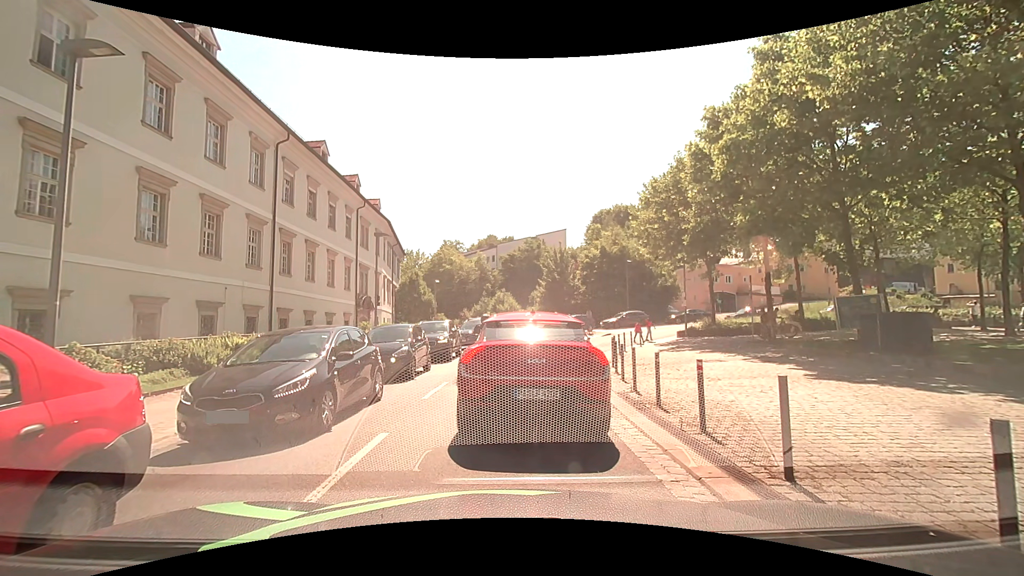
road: tertiary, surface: asphalt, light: Day
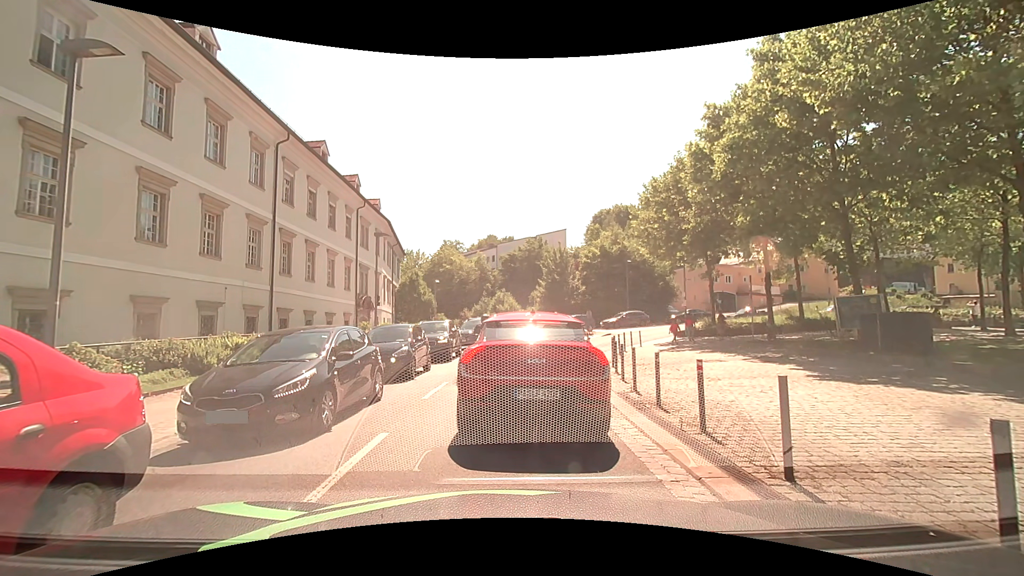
(0.0, 0.0) m; 0°
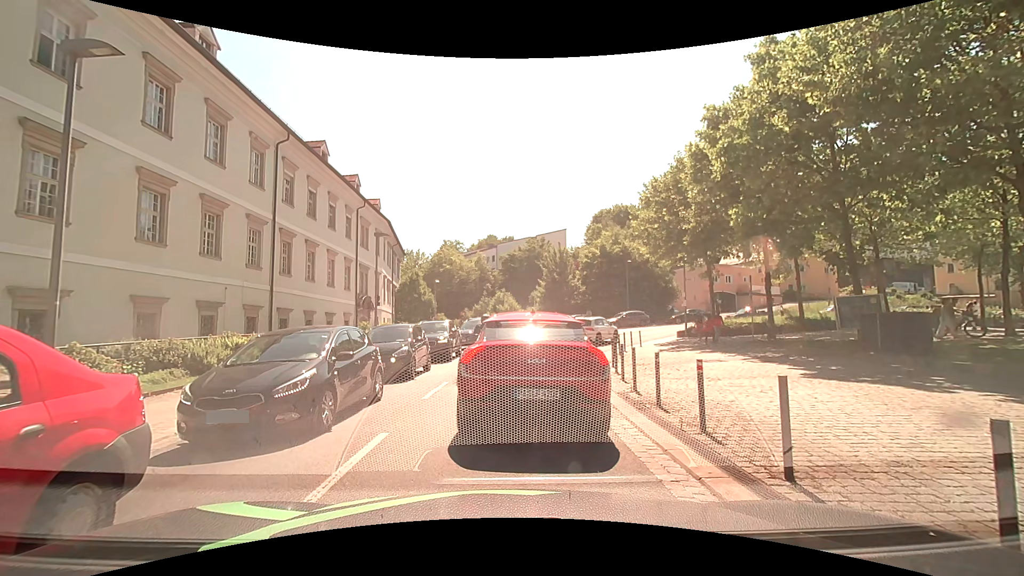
(0.0, 0.0) m; 0°
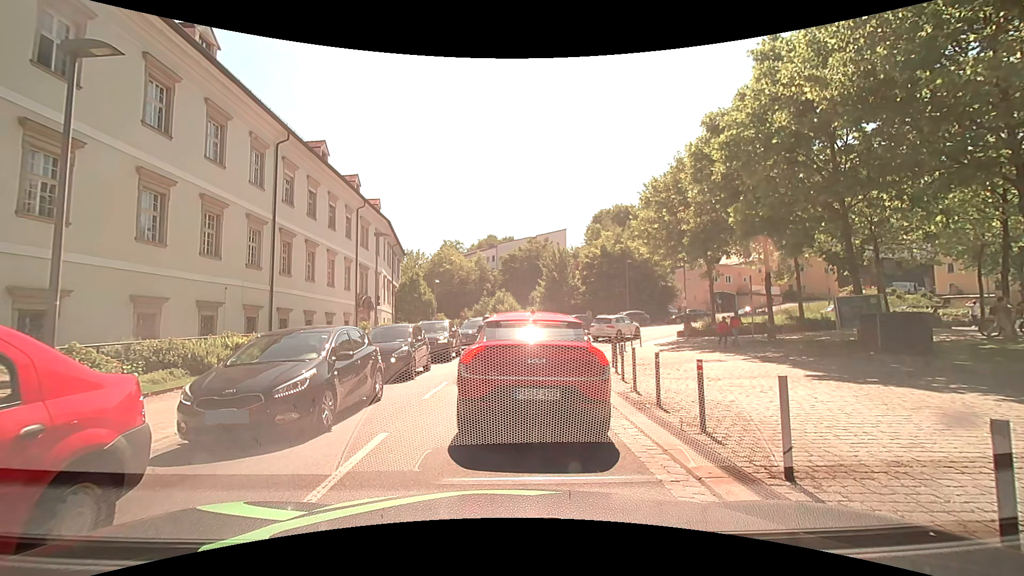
(0.0, 0.0) m; 0°
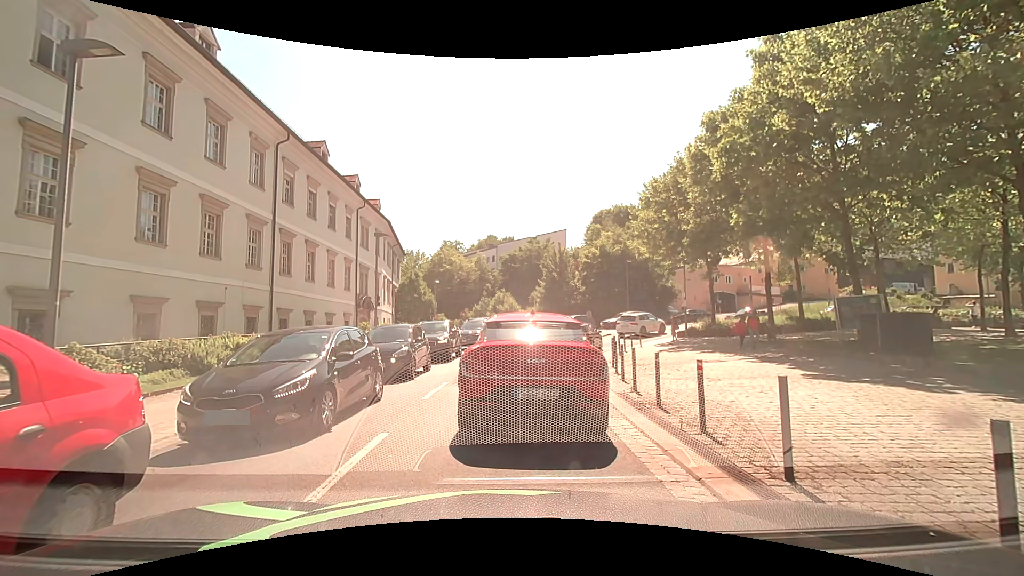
(0.0, 0.0) m; 0°
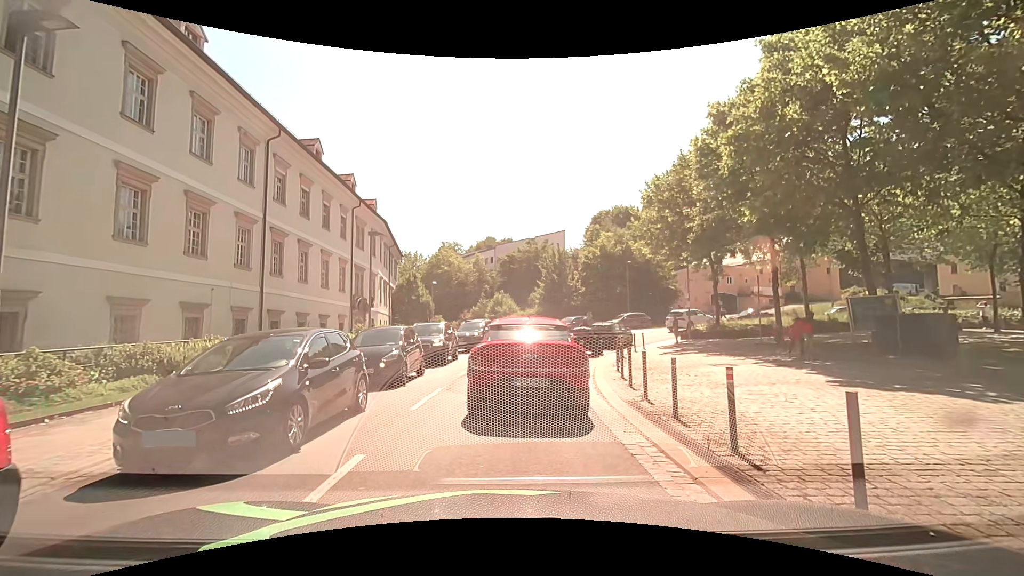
(0.0, +0.9) m; 0°
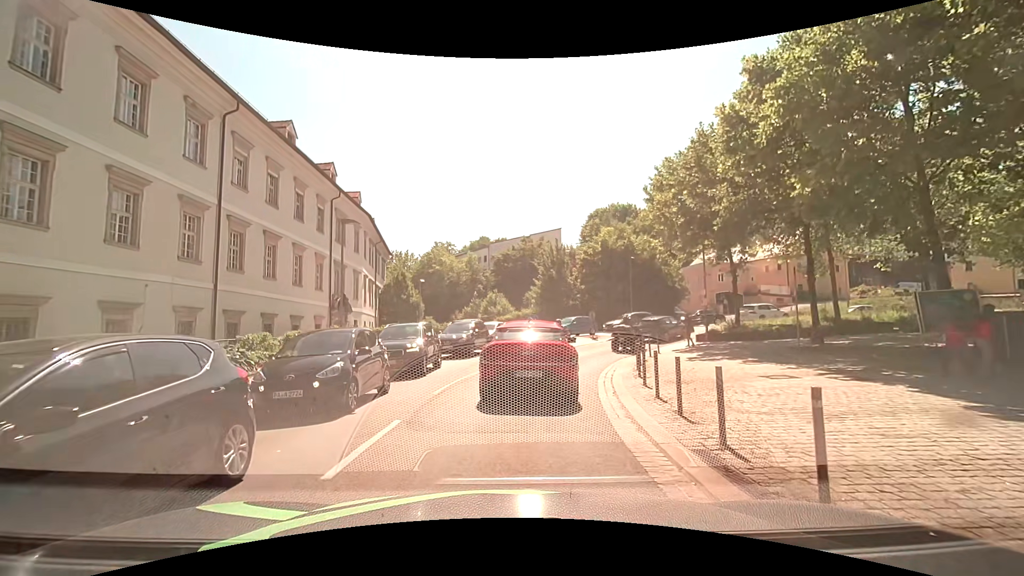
(-0.1, +3.8) m; -1°
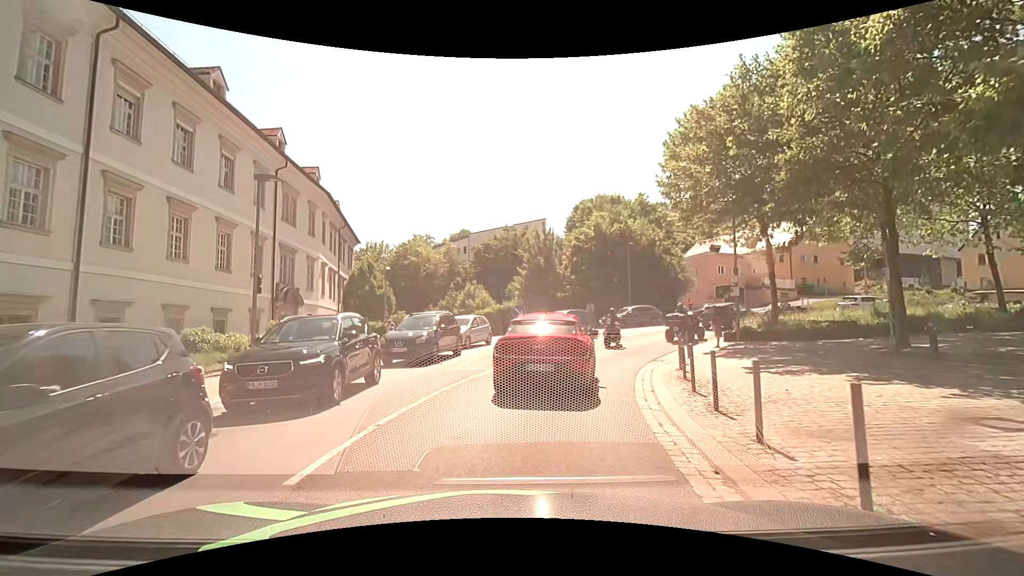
(0.0, +6.3) m; +2°
